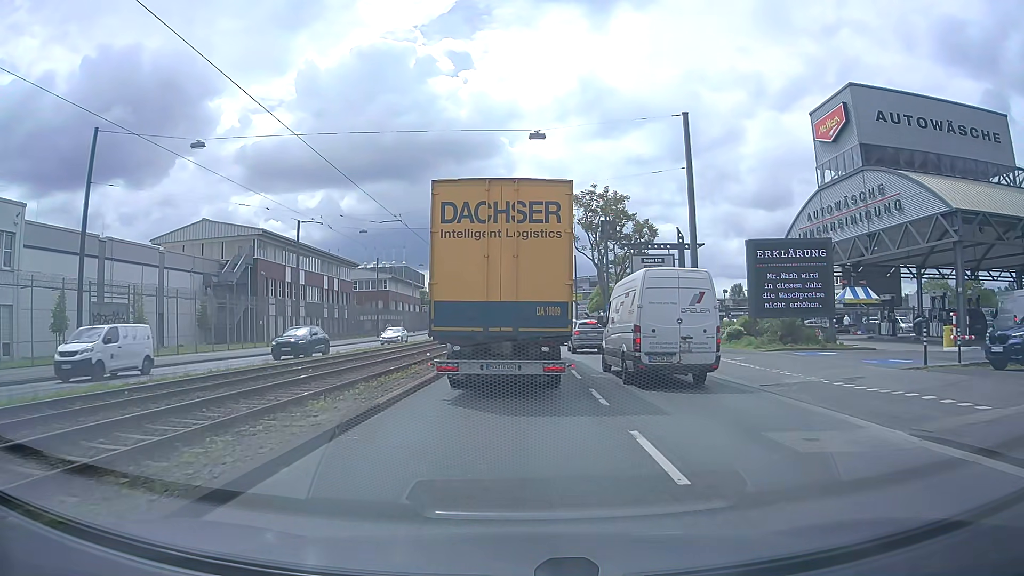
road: primary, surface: asphalt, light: Day
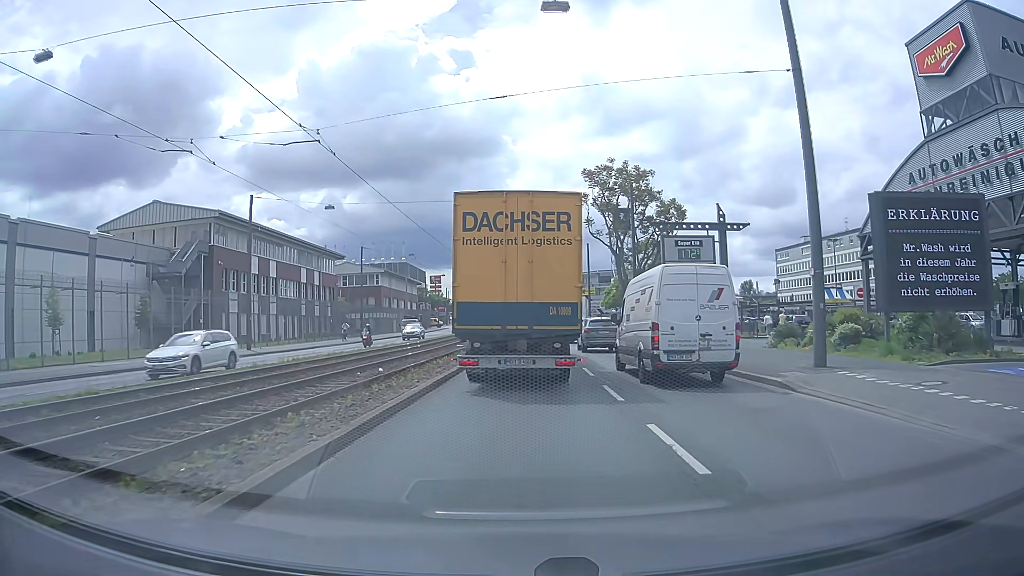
(0.0, +11.7) m; 0°
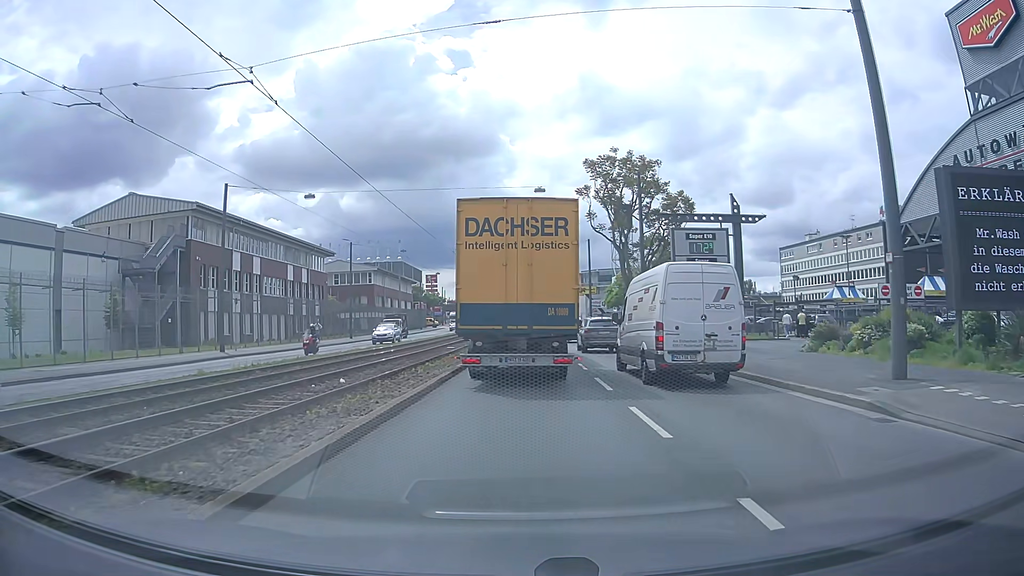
(0.0, +4.0) m; 0°
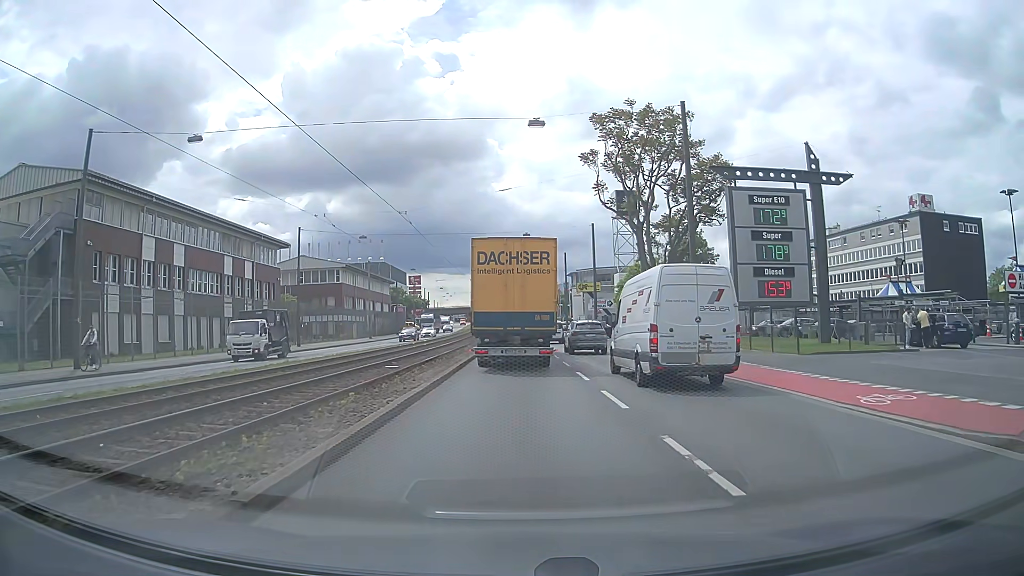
(+0.2, +14.9) m; +1°
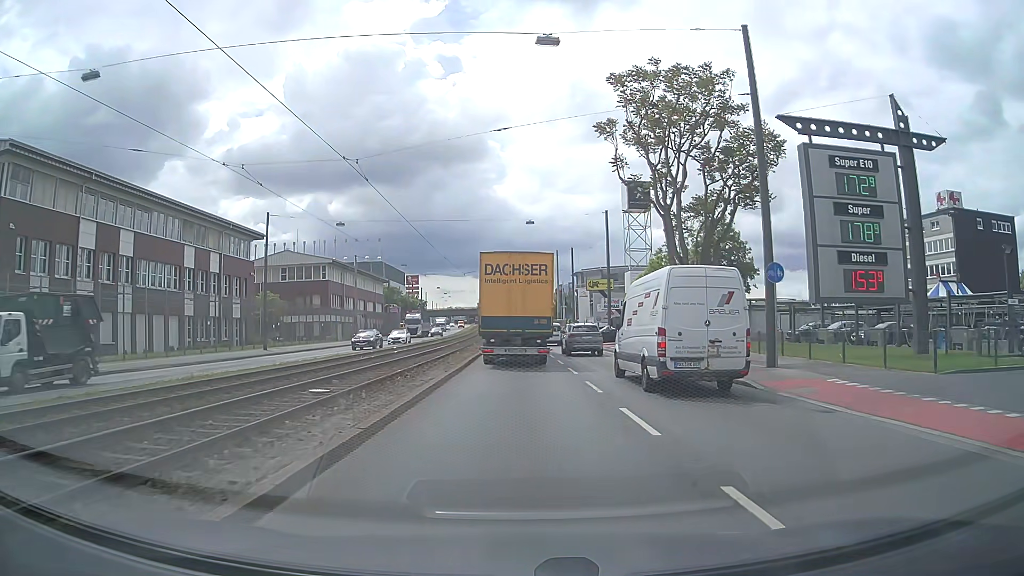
(0.0, +8.8) m; 0°
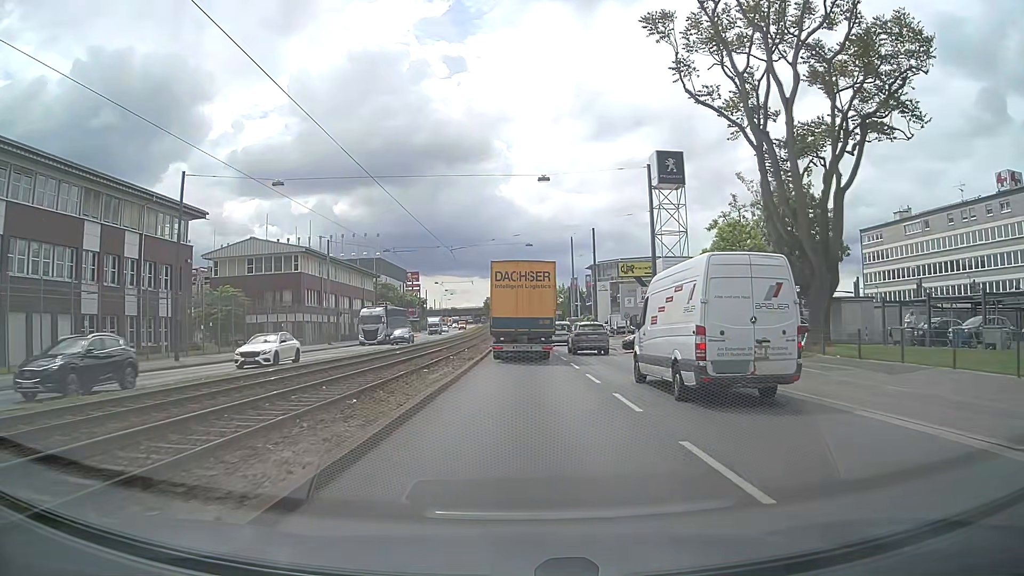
(0.0, +15.9) m; 0°
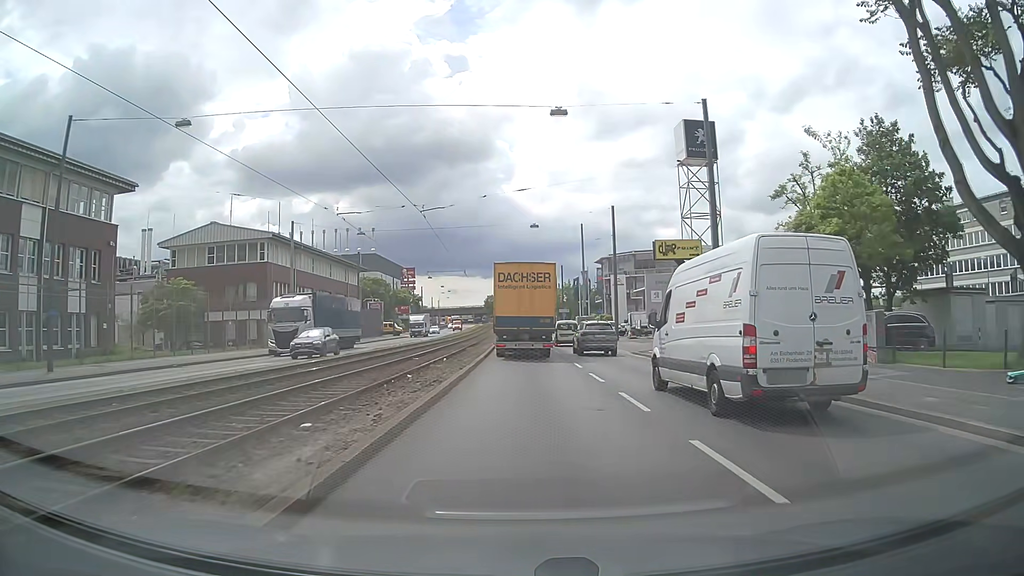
(-0.1, +12.2) m; 0°
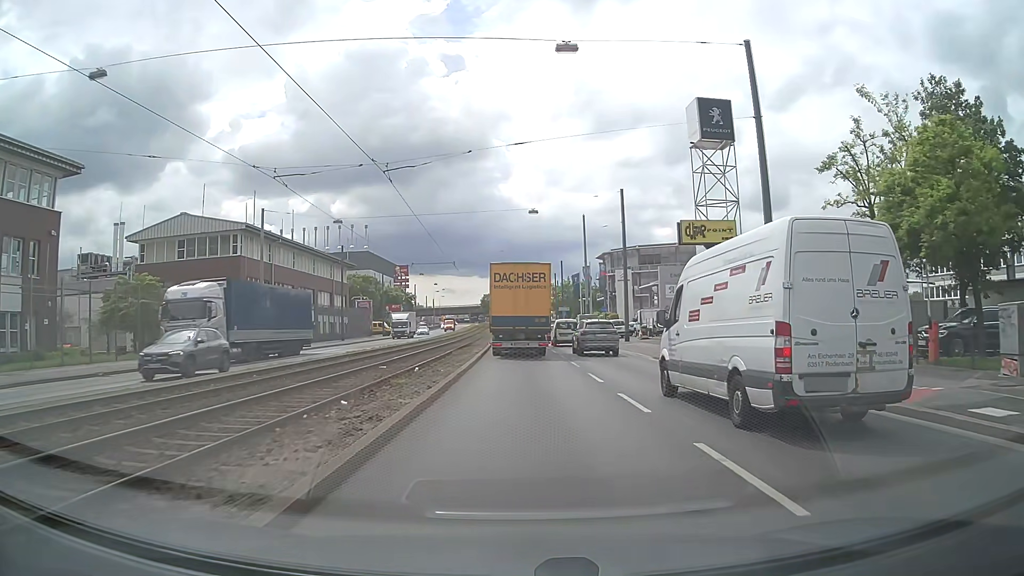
(0.0, +6.4) m; 0°
(0, +10) (0, +20) (0, +30) (0, +40) (0, +50) (0, +60) (-1, +70) (-1, +80) (-1, +90) (-1, +100) m
